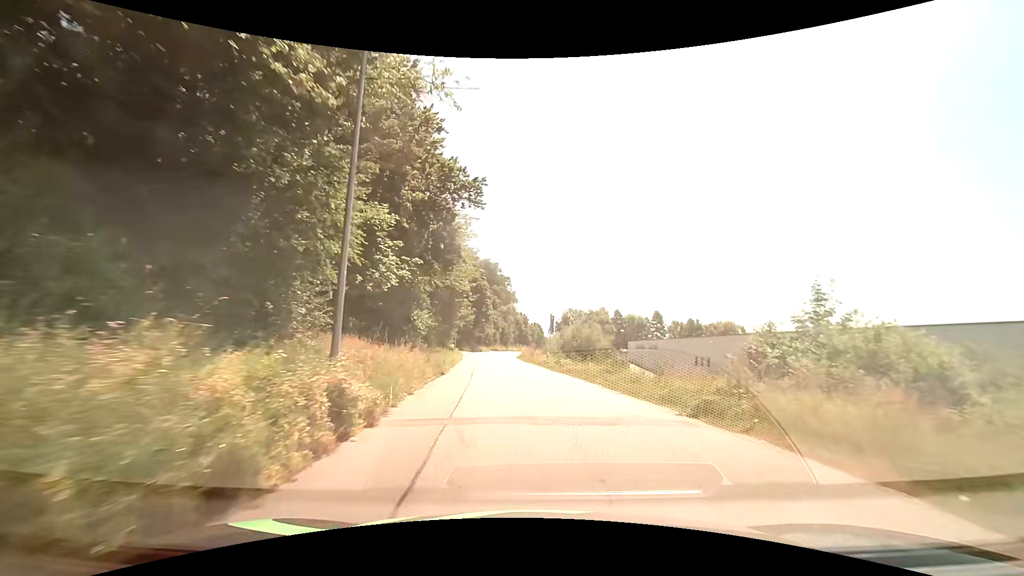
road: tertiary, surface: asphalt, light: Day
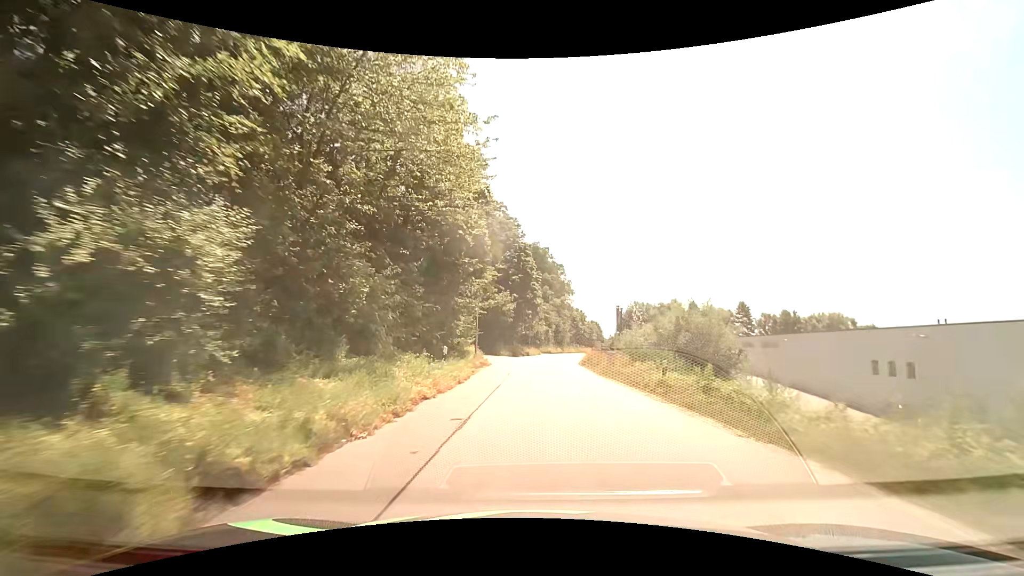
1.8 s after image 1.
(-1.1, +21.5) m; -6°
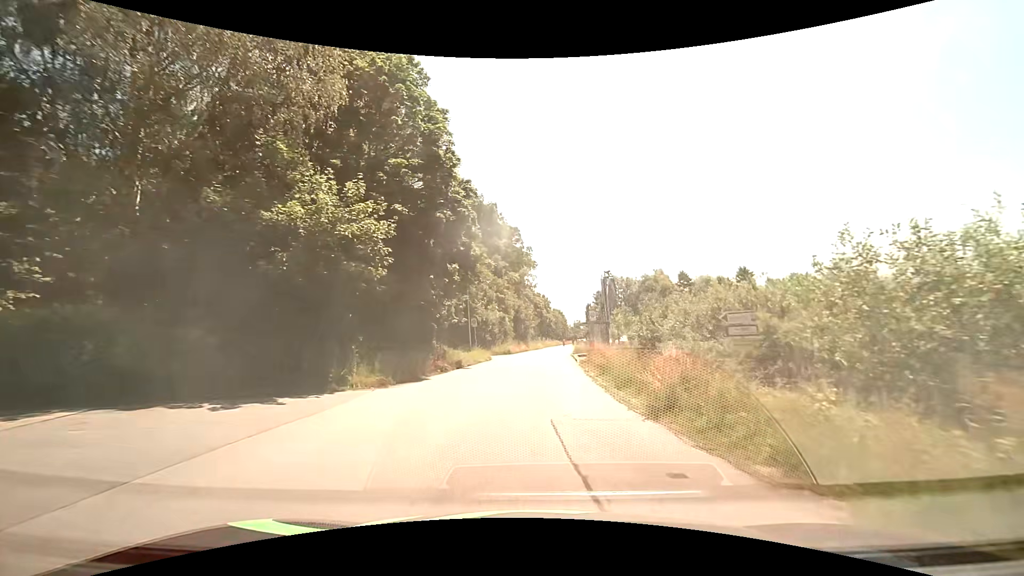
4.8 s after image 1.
(+0.9, +31.8) m; +4°
(0, +10) (0, +20) (+1, +30) (+1, +40) (+2, +50) (+3, +60) (+4, +70) (+5, +80) (+6, +90) (+7, +100) m
